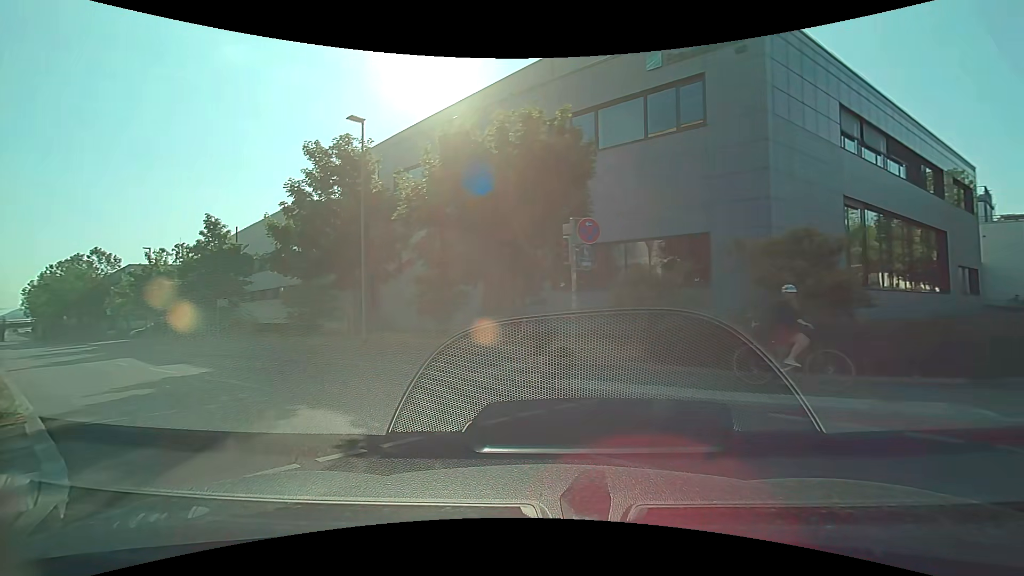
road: secondary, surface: asphalt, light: Day
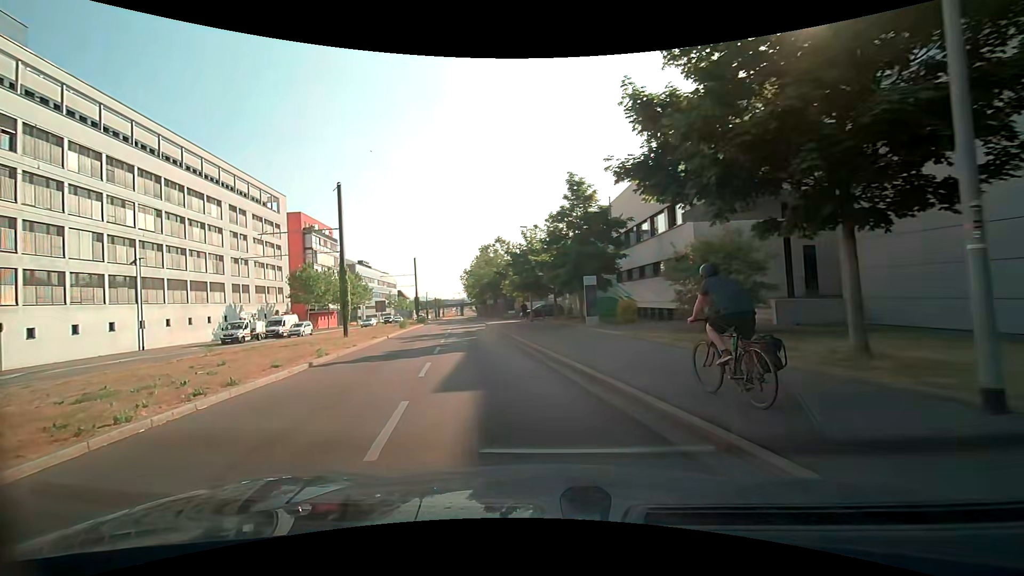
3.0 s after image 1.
(-5.0, +11.8) m; -43°
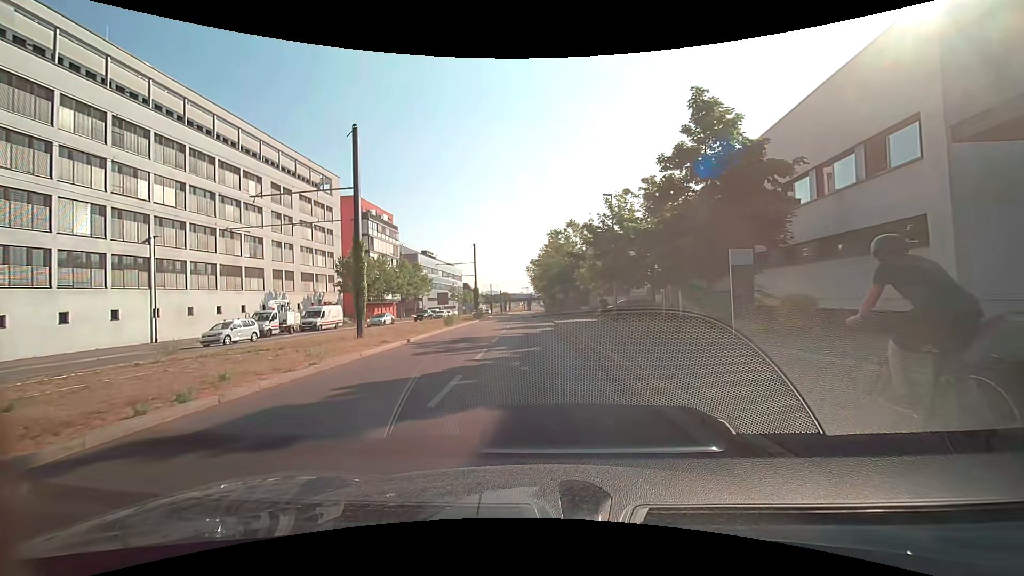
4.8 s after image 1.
(-0.8, +10.4) m; -6°
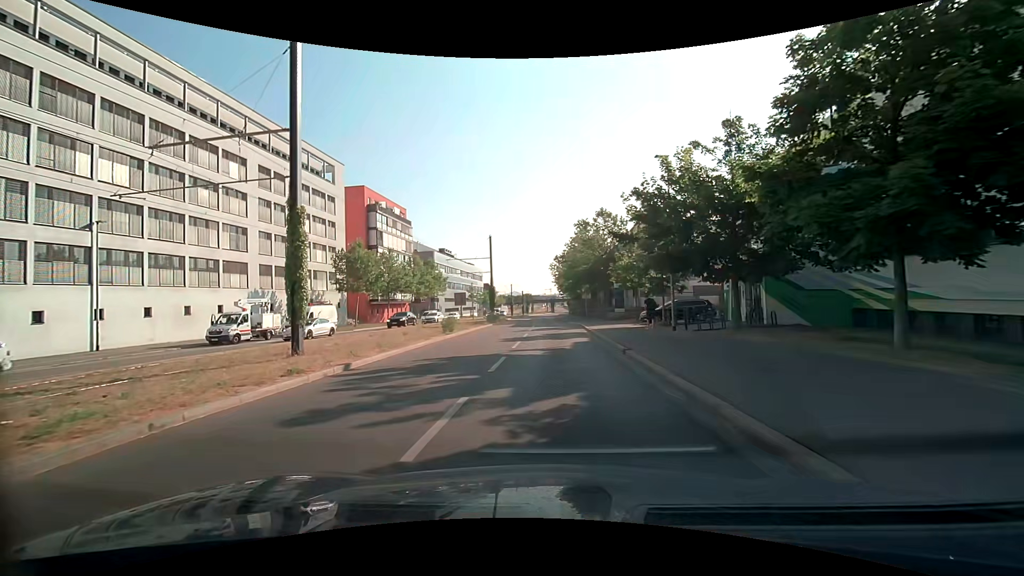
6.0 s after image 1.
(-0.3, +8.5) m; -3°
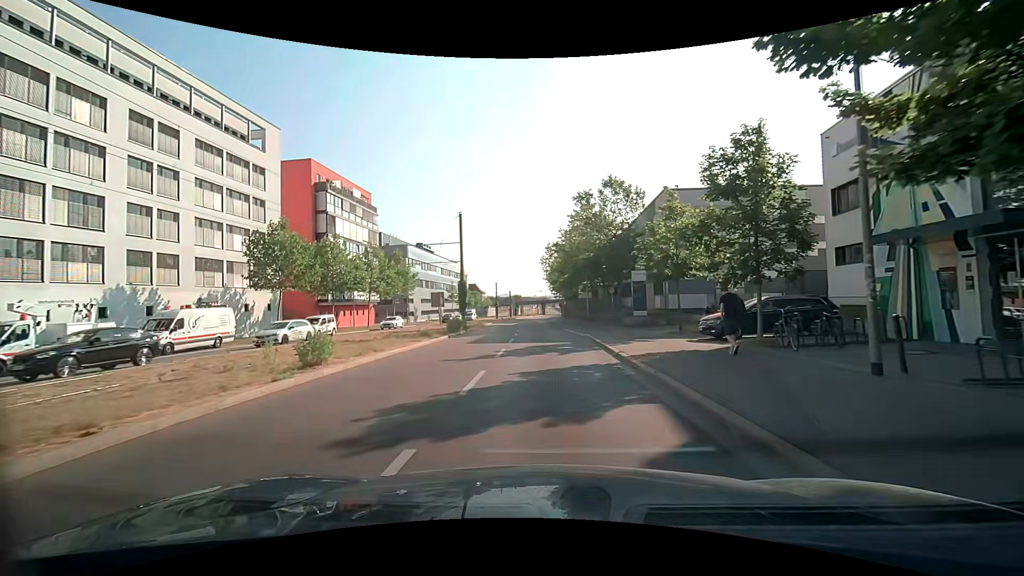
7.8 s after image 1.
(+0.2, +14.9) m; +1°
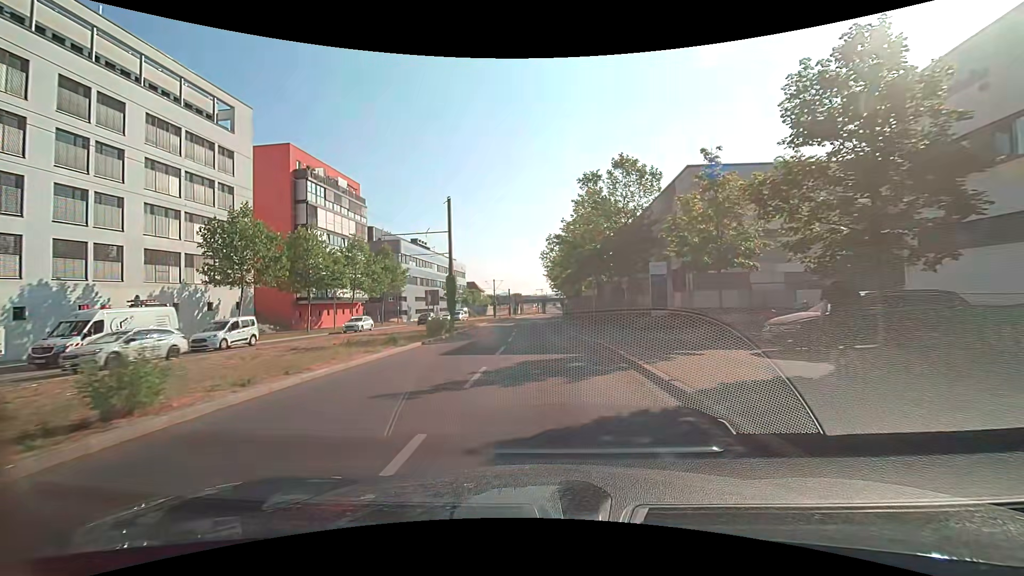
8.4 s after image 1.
(0.0, +5.6) m; +1°
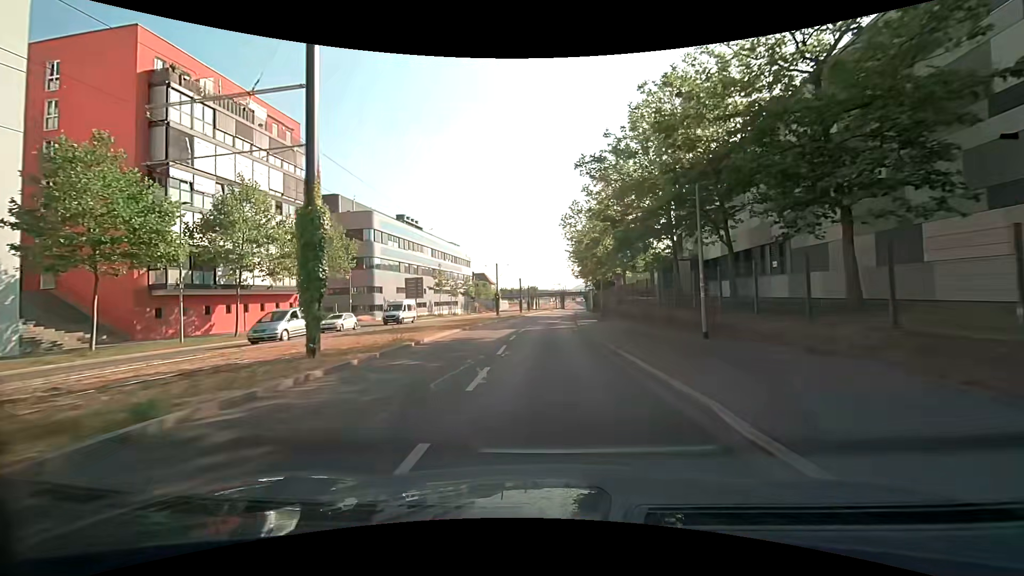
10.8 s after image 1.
(-0.6, +24.8) m; -3°
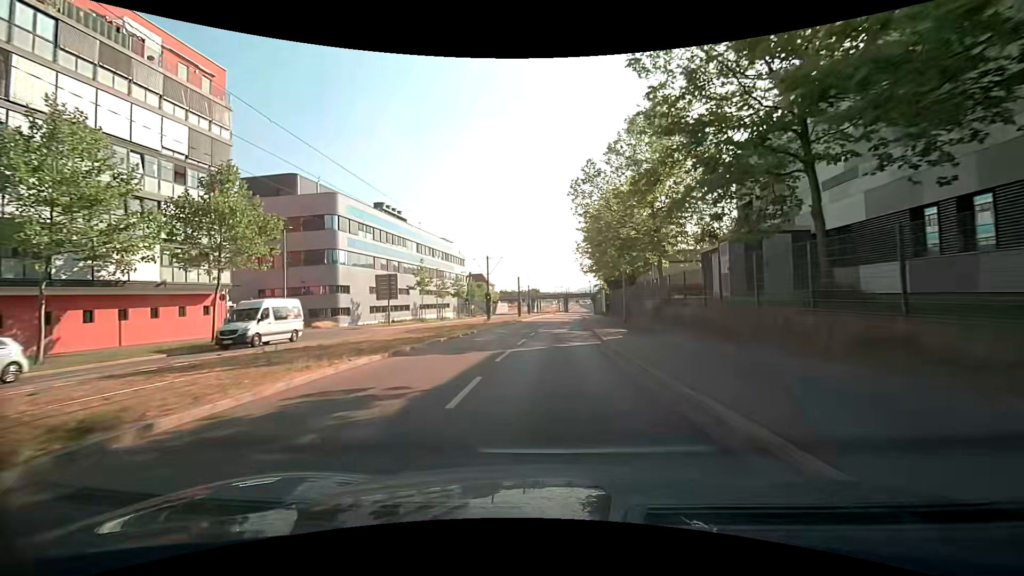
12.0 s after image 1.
(0.0, +13.4) m; 0°
(0, +10) (0, +20) (+1, +30) (+2, +40) (+2, +50) (+3, +60) (+3, +70) (+4, +80) (+5, +90) (+6, +100) m
